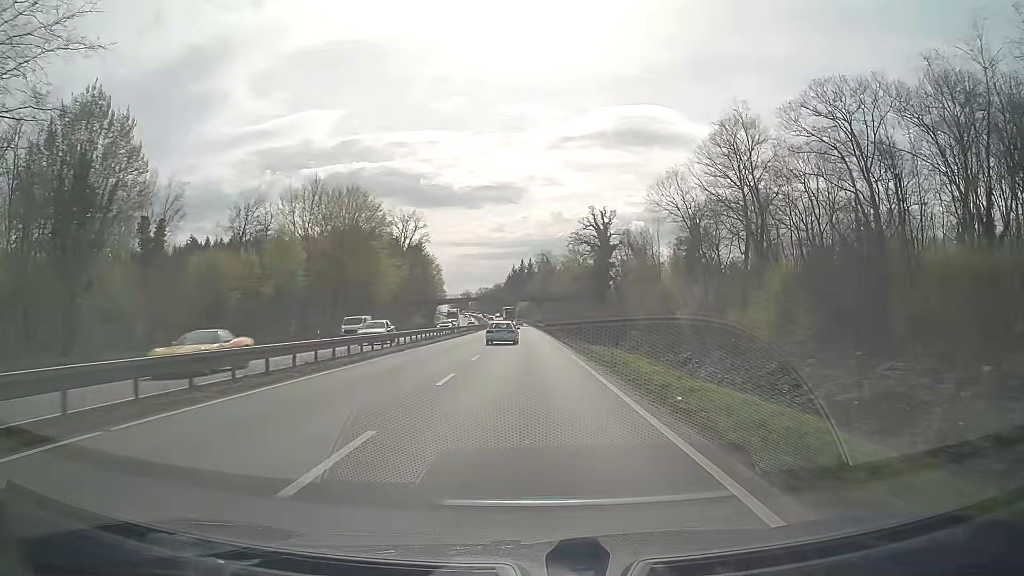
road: trunk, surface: asphalt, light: Day
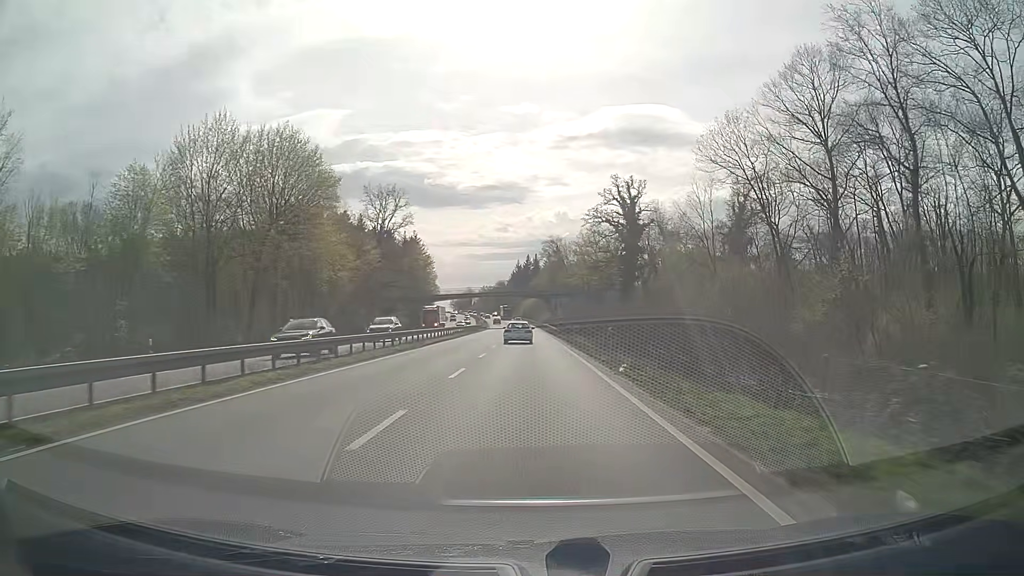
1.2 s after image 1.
(-0.1, +25.2) m; 0°
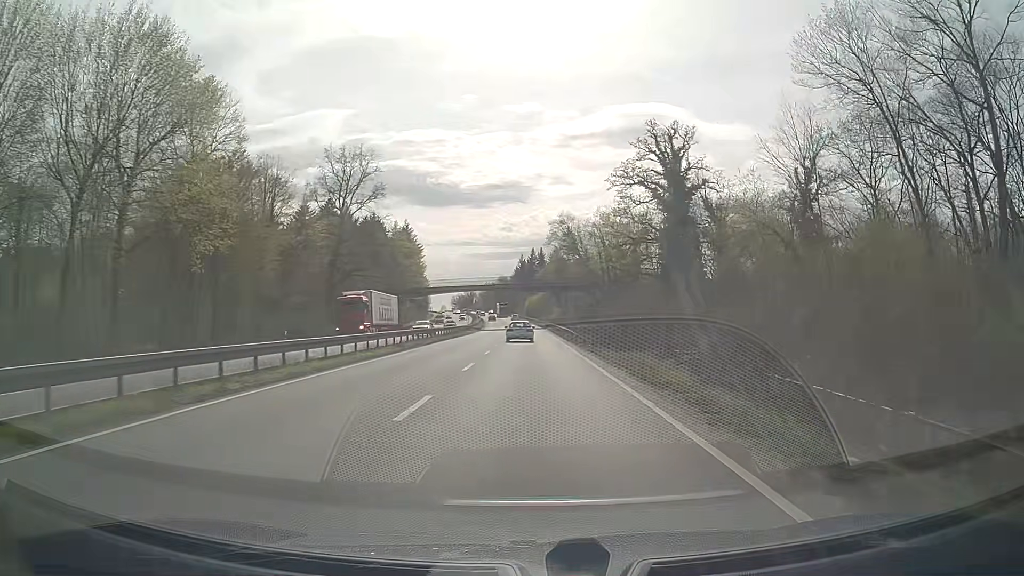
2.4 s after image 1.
(-0.2, +25.1) m; 0°
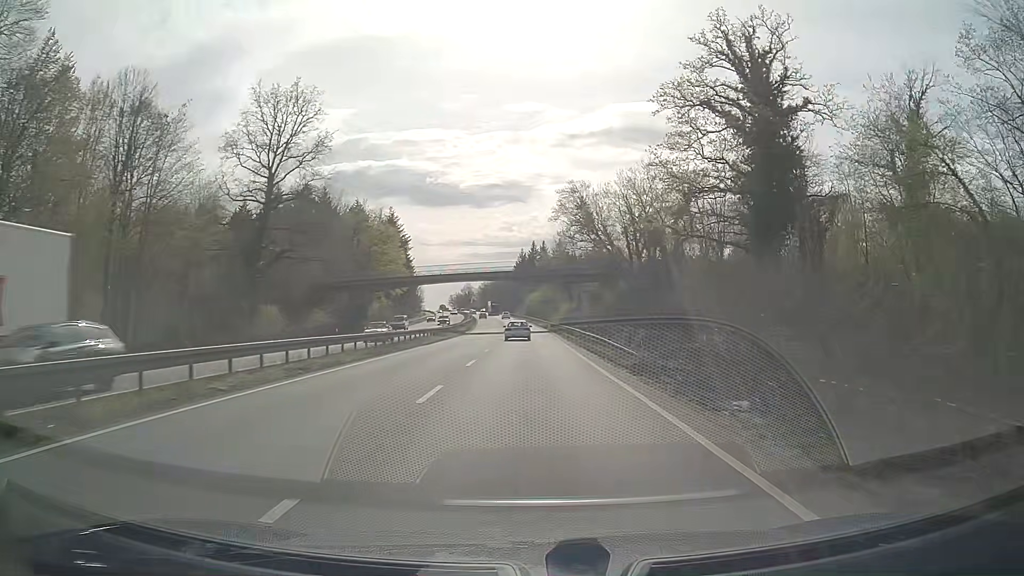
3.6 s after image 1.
(-0.1, +25.1) m; 0°
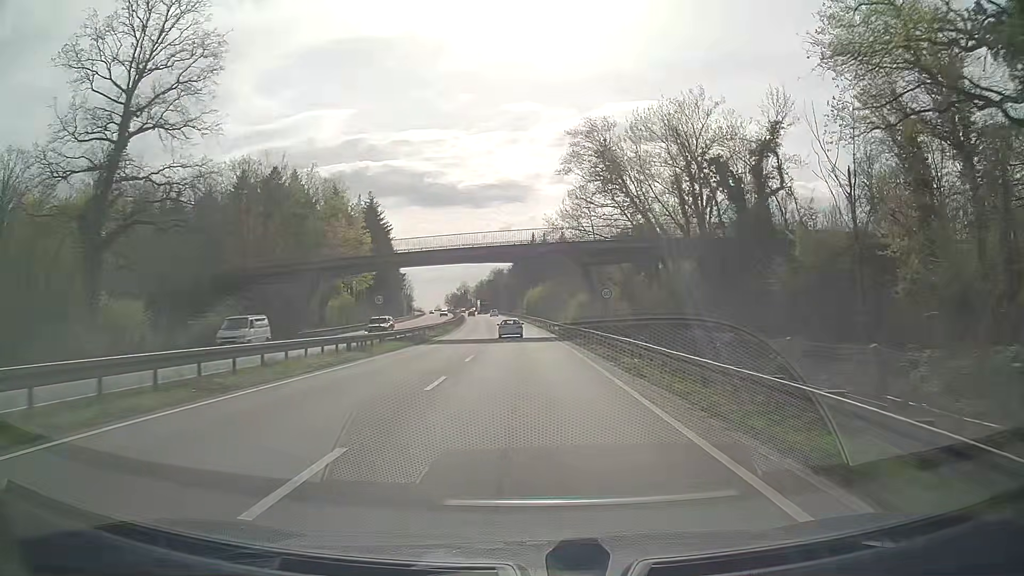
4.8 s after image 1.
(+0.1, +24.9) m; 0°
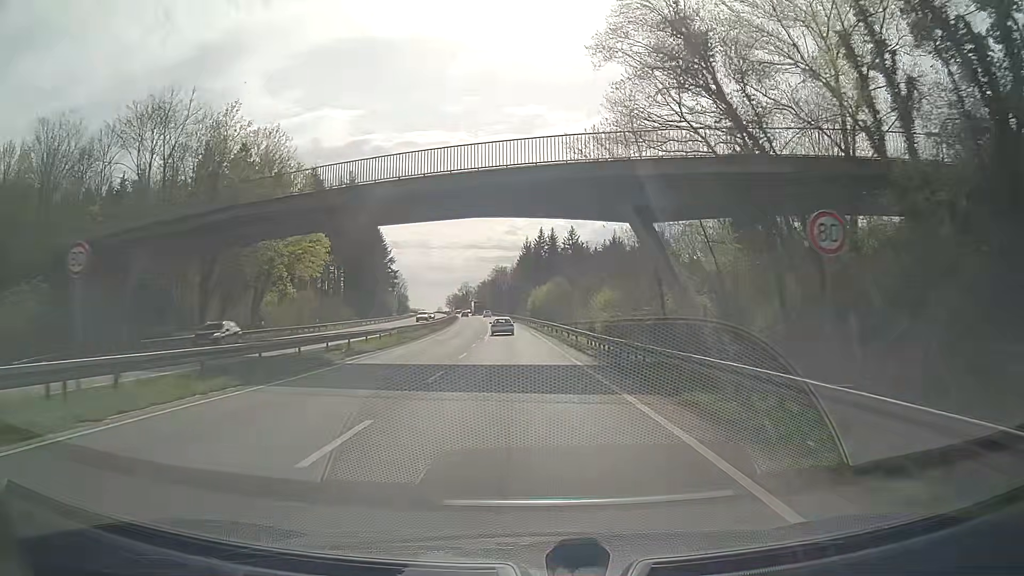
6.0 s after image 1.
(0.0, +24.8) m; -1°
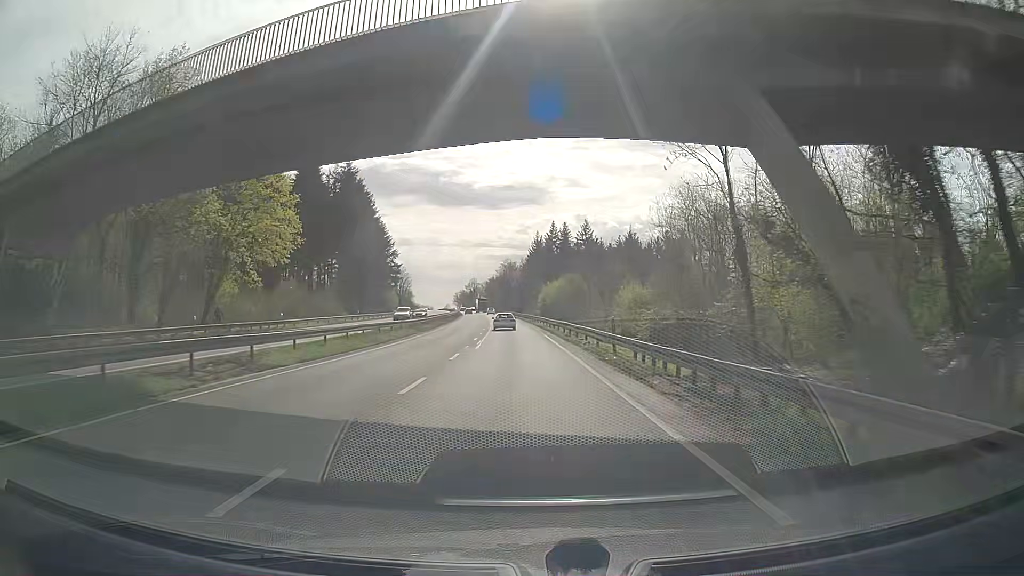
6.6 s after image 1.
(-0.1, +12.4) m; -1°
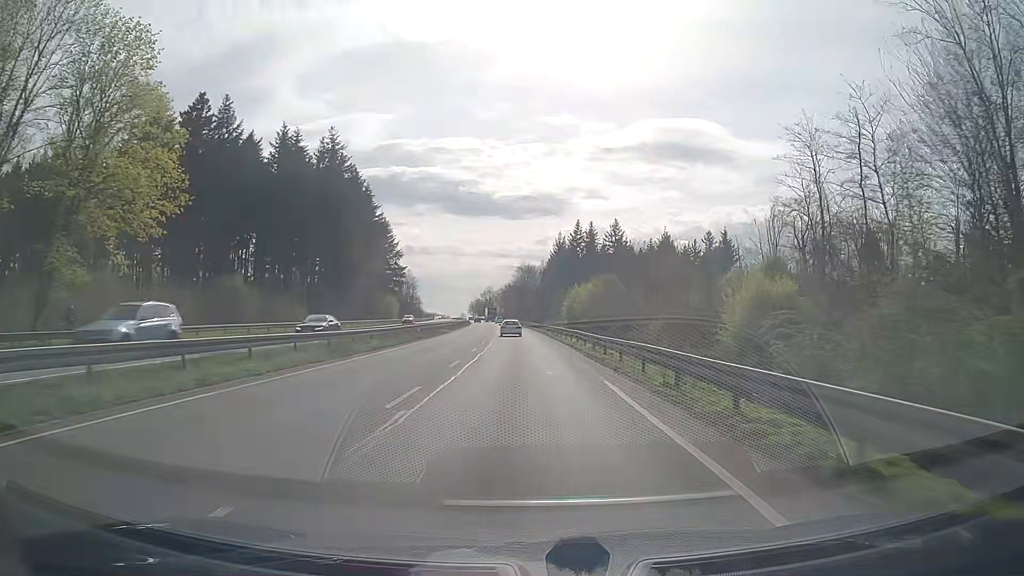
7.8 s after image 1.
(-0.3, +24.8) m; -1°
